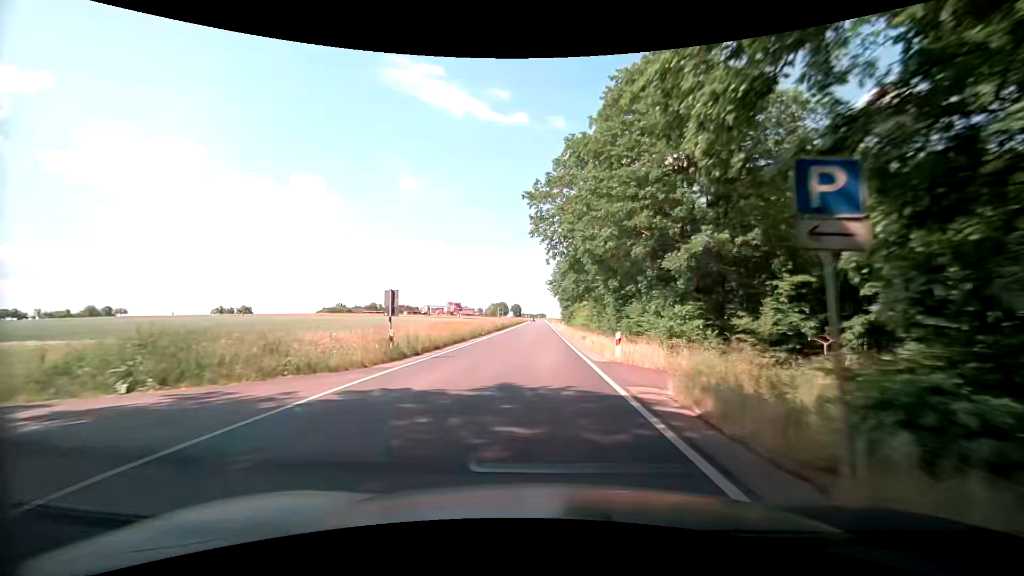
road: secondary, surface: asphalt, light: Day
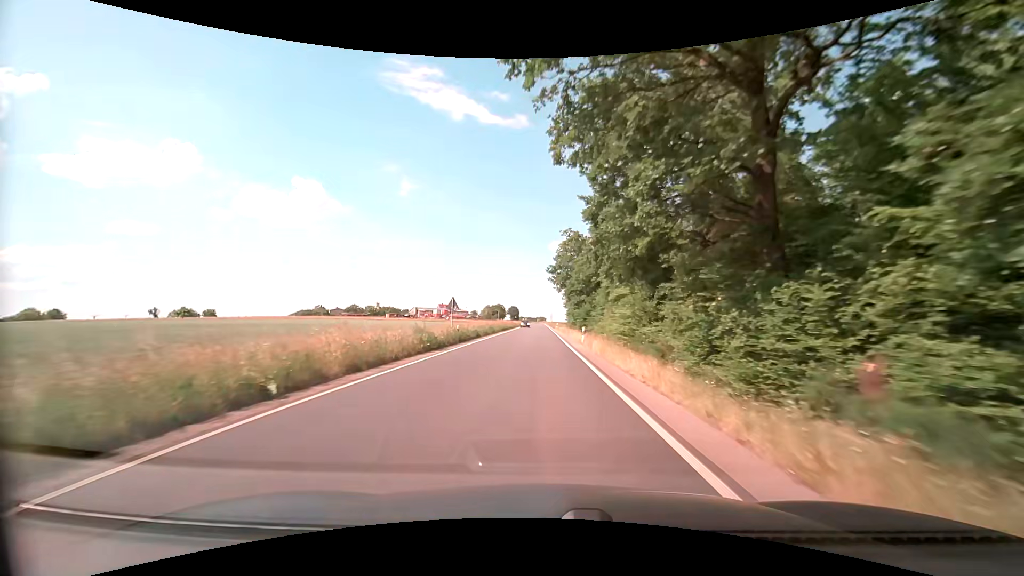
(-0.1, +32.0) m; 0°
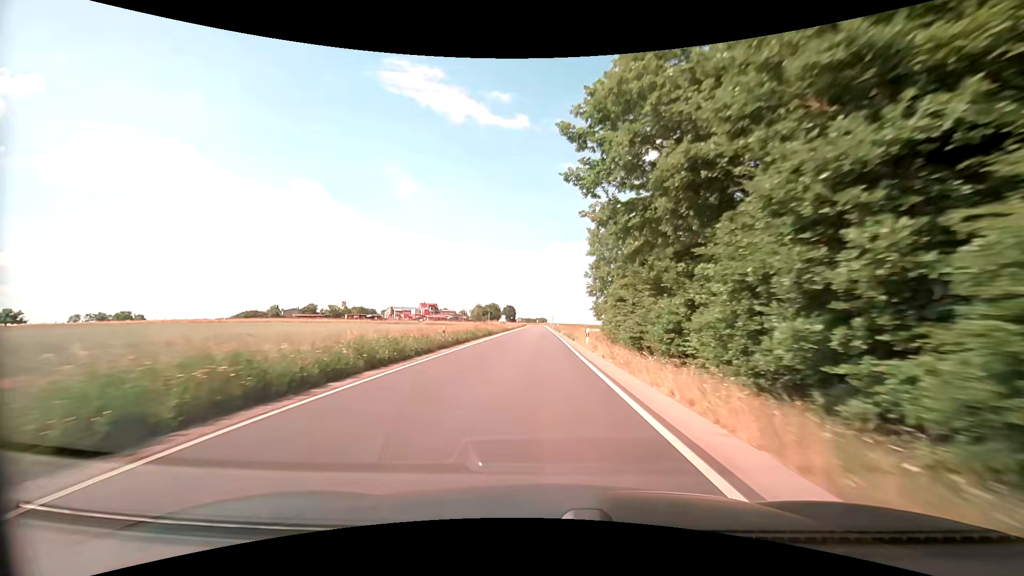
(0.0, +53.4) m; 0°
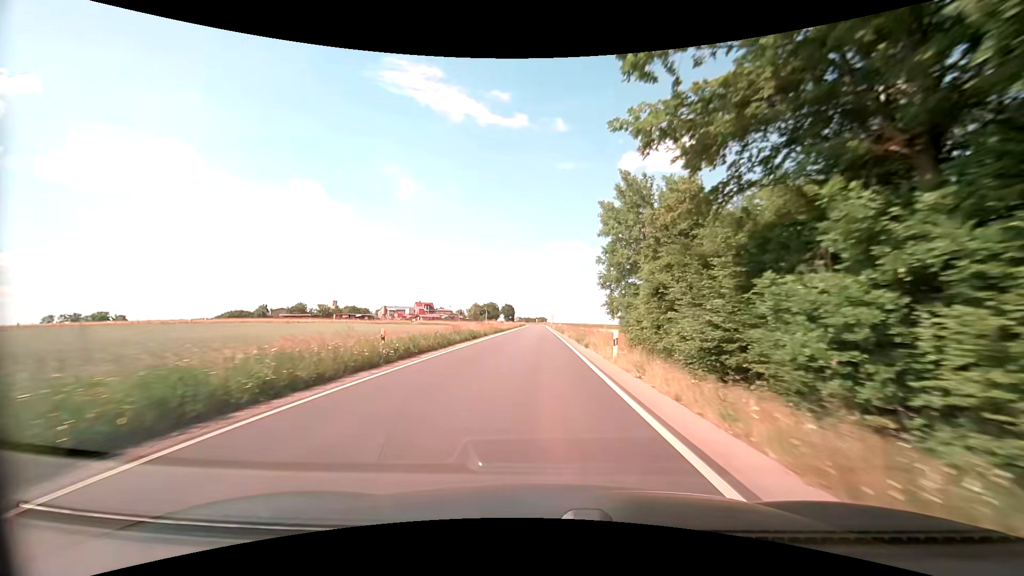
(0.0, +10.7) m; 0°
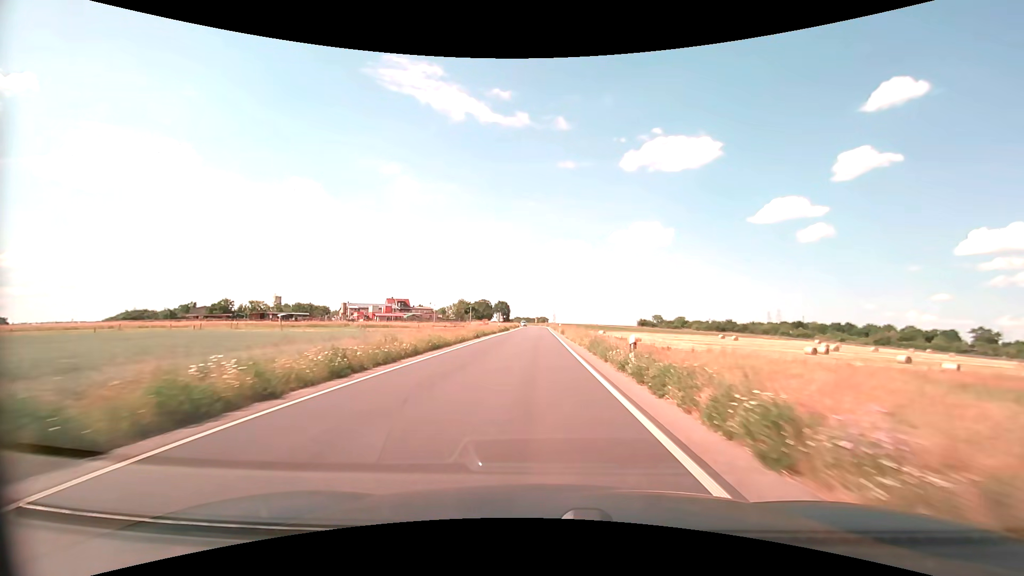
(+0.2, +53.6) m; 0°
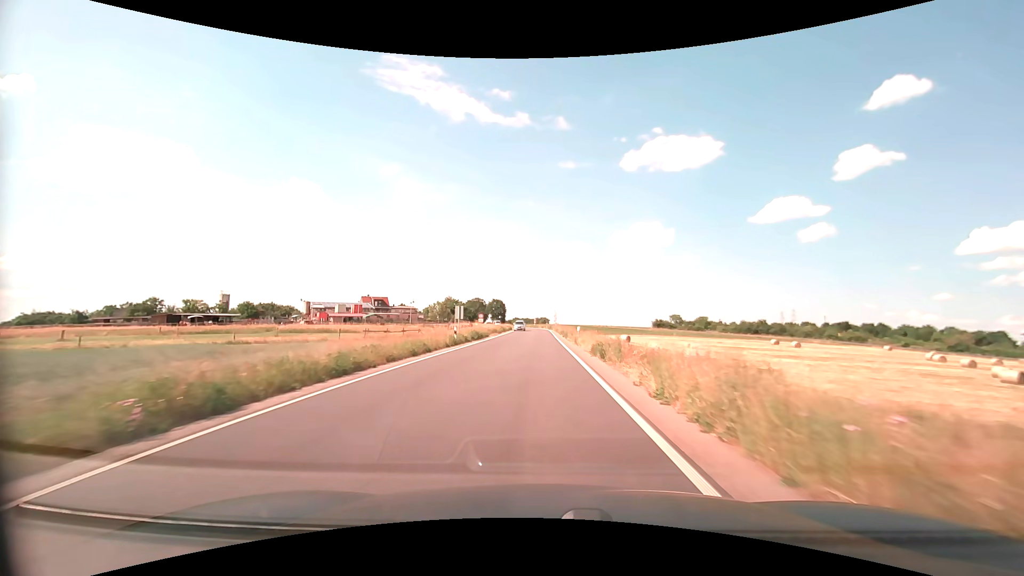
(0.0, +32.2) m; 0°
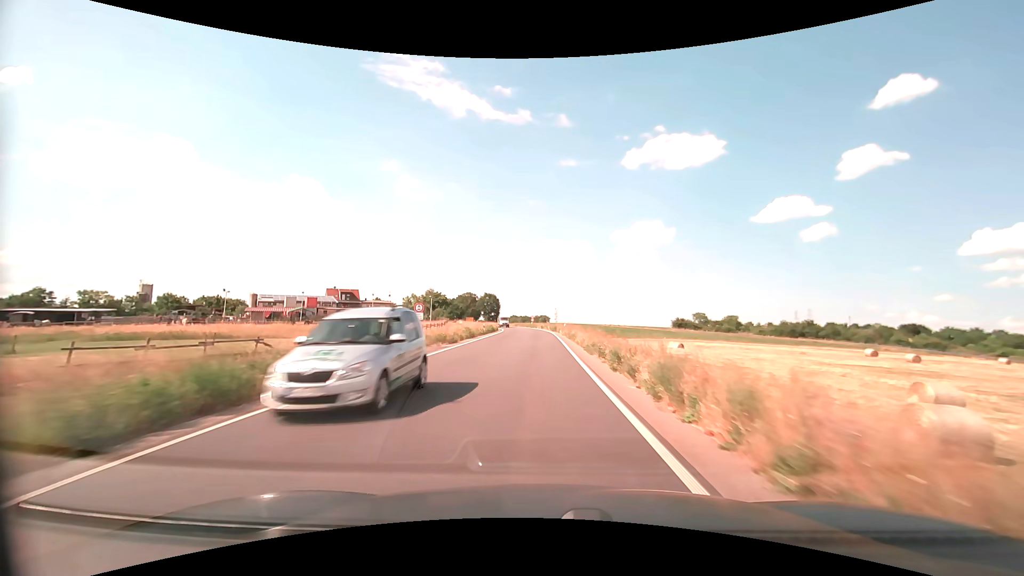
(0.0, +32.2) m; 0°
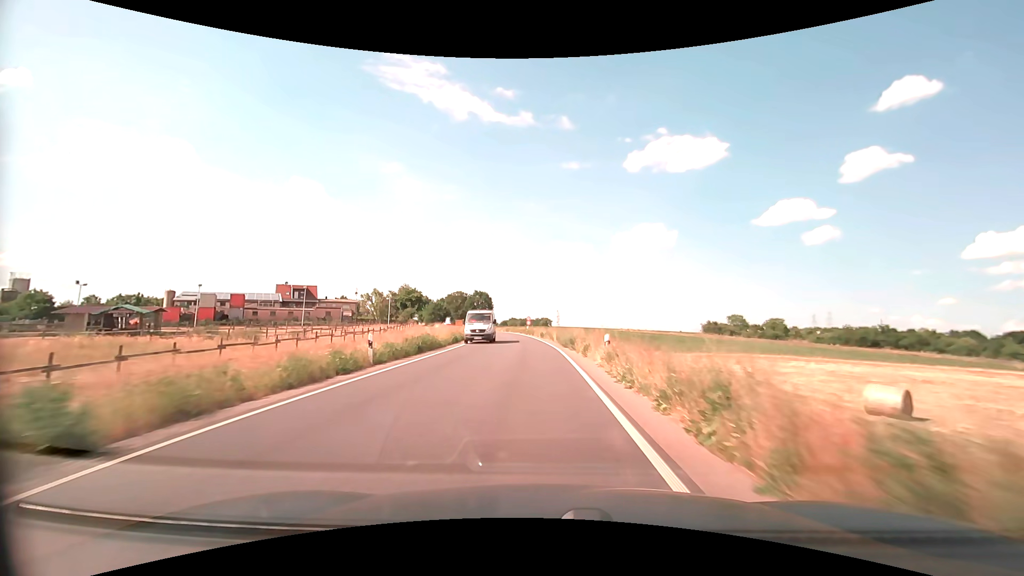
(+0.1, +32.2) m; 0°
(0, +10) (0, +20) (-1, +30) (-1, +40) (-2, +50) (-3, +60) (-4, +70) (-6, +80) (-8, +89) (-10, +99) m
